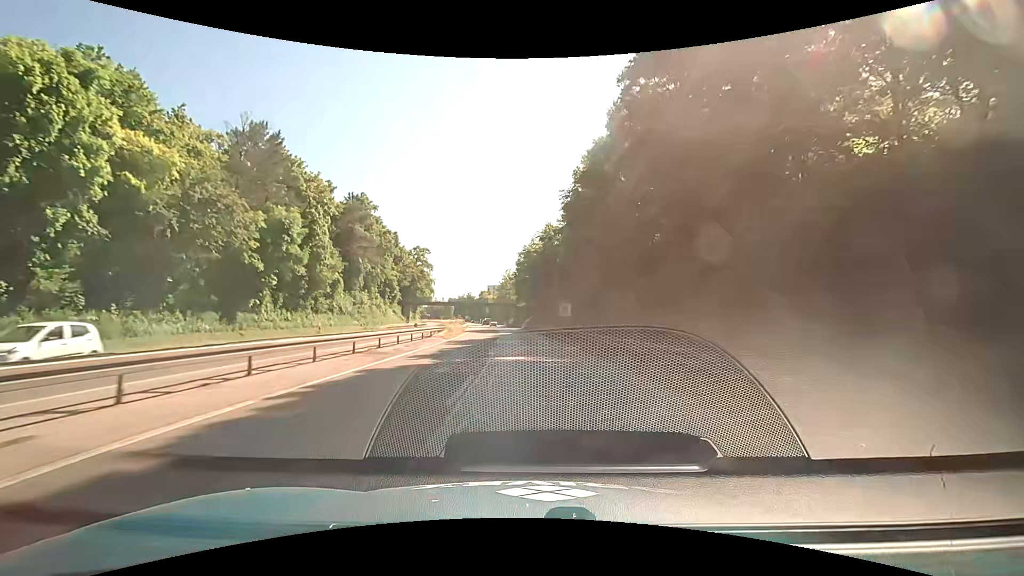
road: trunk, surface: asphalt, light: Day
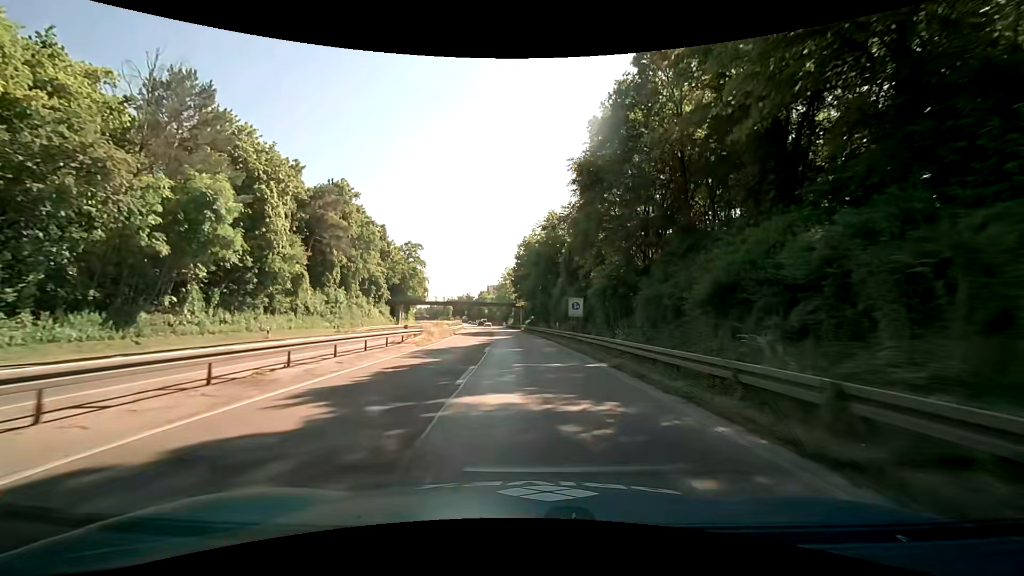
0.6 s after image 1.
(0.0, +9.4) m; 0°
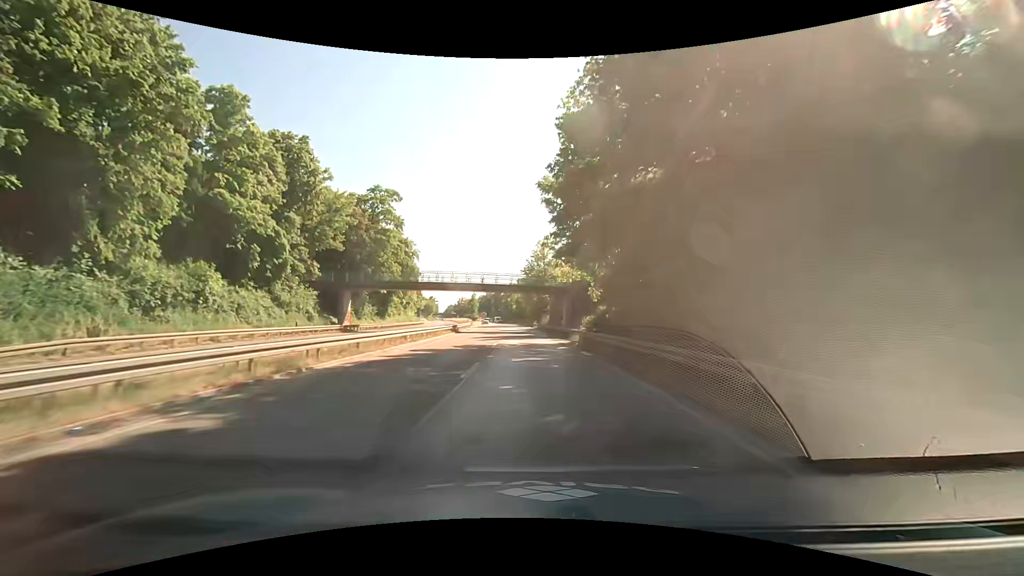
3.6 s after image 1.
(-1.9, +47.7) m; -5°
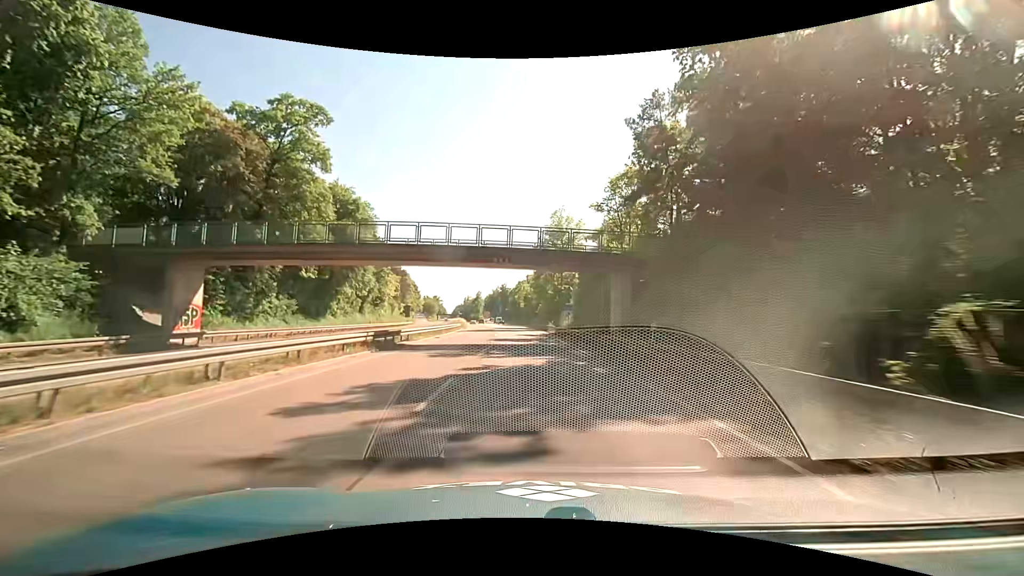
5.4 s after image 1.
(-0.2, +29.2) m; -1°
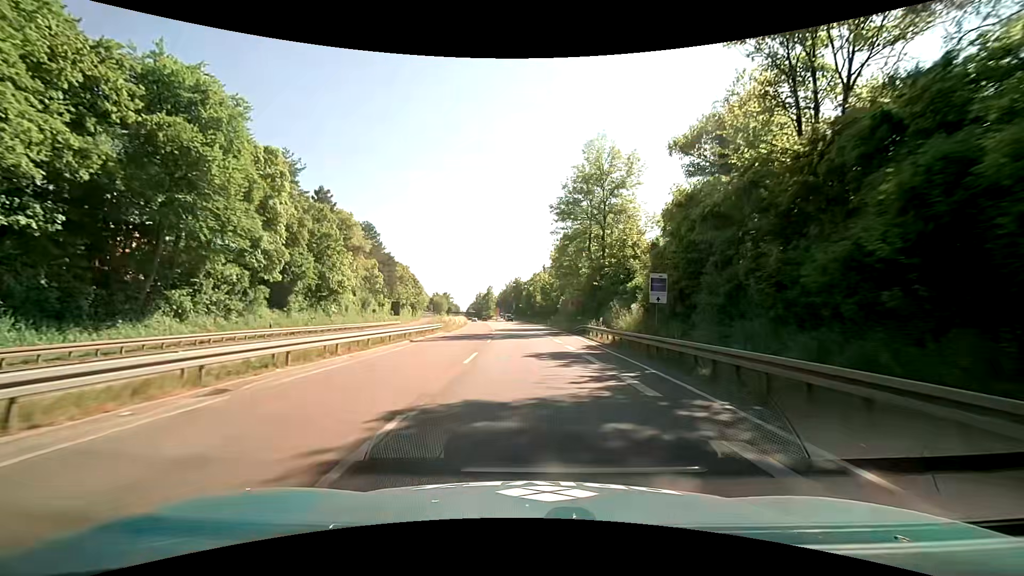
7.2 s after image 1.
(-0.3, +28.8) m; -1°
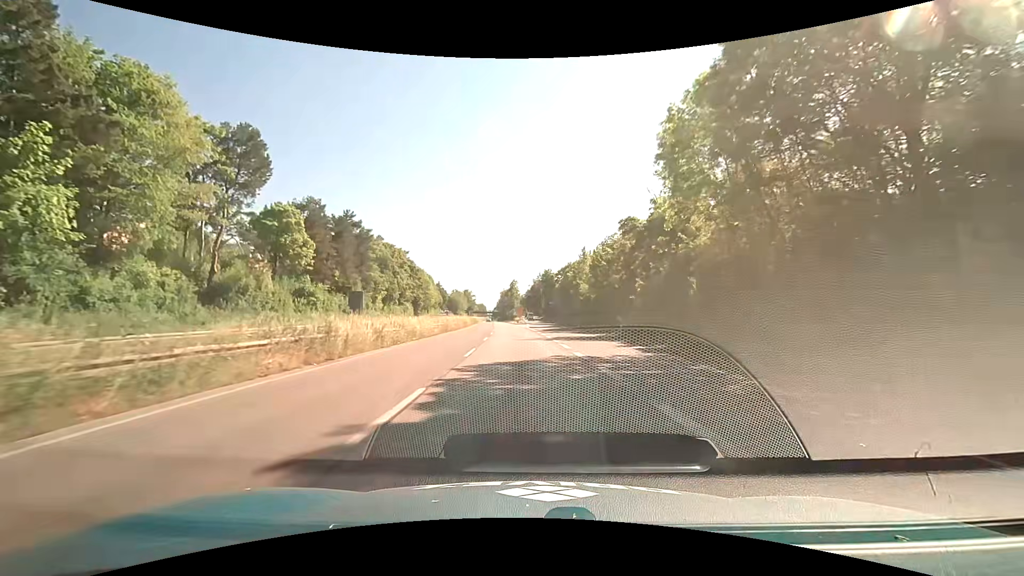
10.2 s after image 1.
(-1.4, +45.4) m; -4°
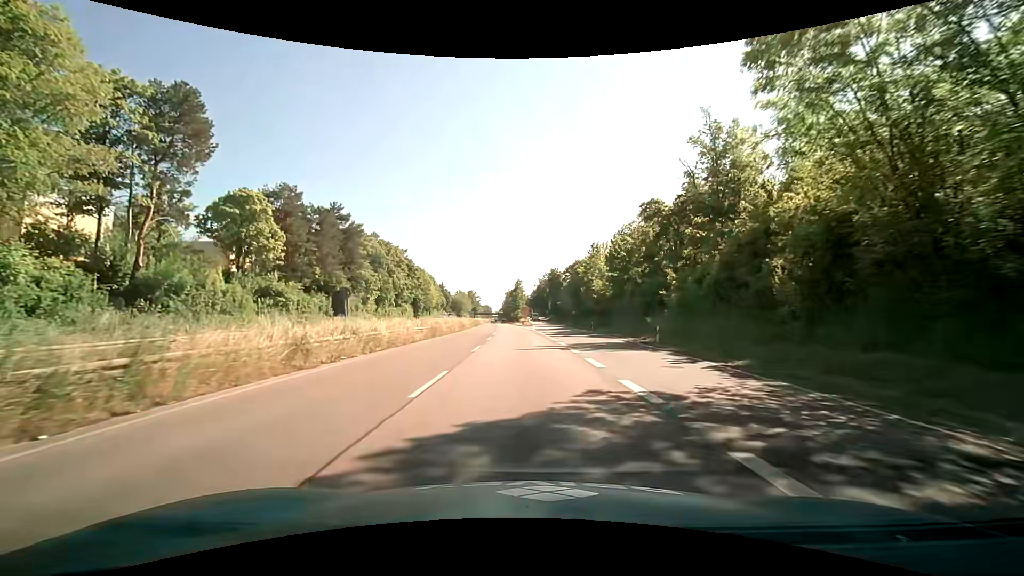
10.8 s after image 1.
(0.0, +8.7) m; -1°
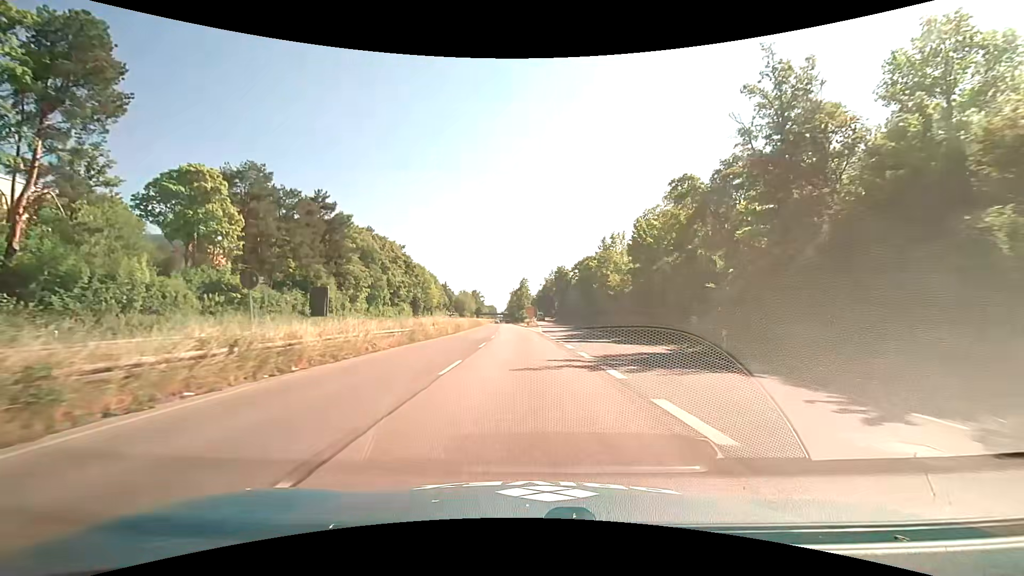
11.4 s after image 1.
(0.0, +8.6) m; -1°
(0, +10) (0, +20) (0, +30) (-1, +40) (-1, +50) (-2, +60) (-2, +70) (-2, +80) (-3, +90) (-3, +100) m
